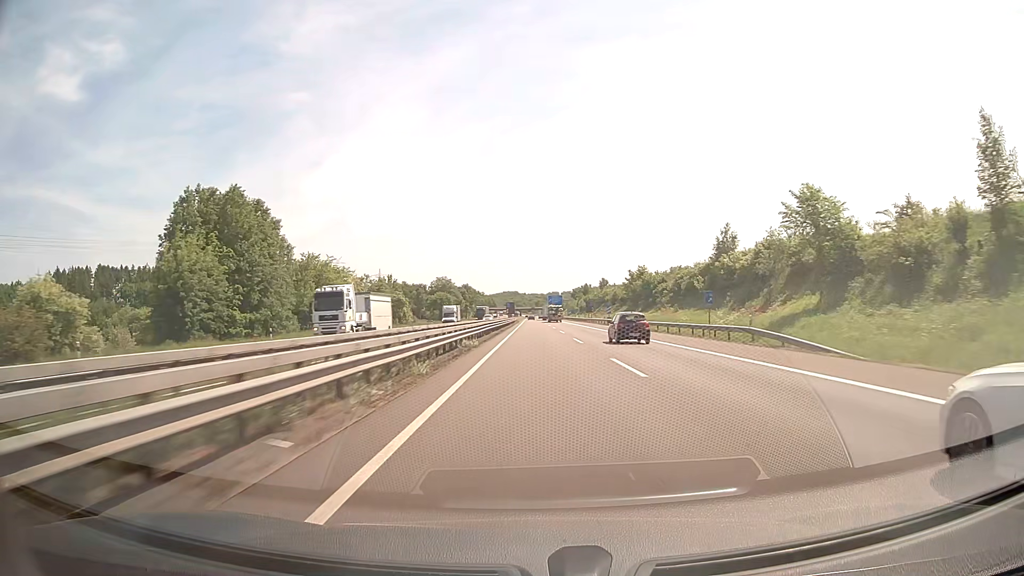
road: motorway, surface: asphalt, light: Day
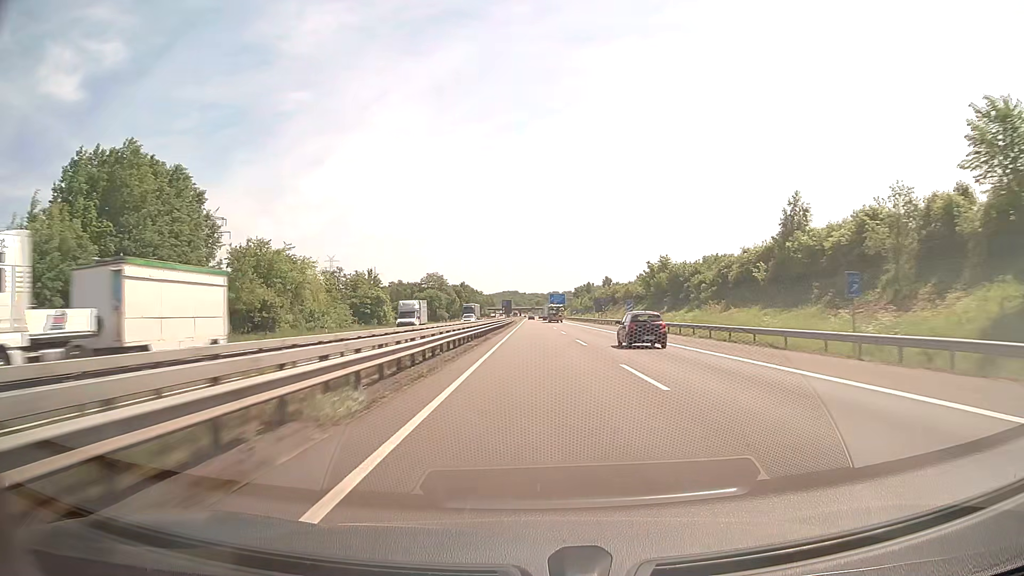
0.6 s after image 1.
(0.0, +20.6) m; 0°
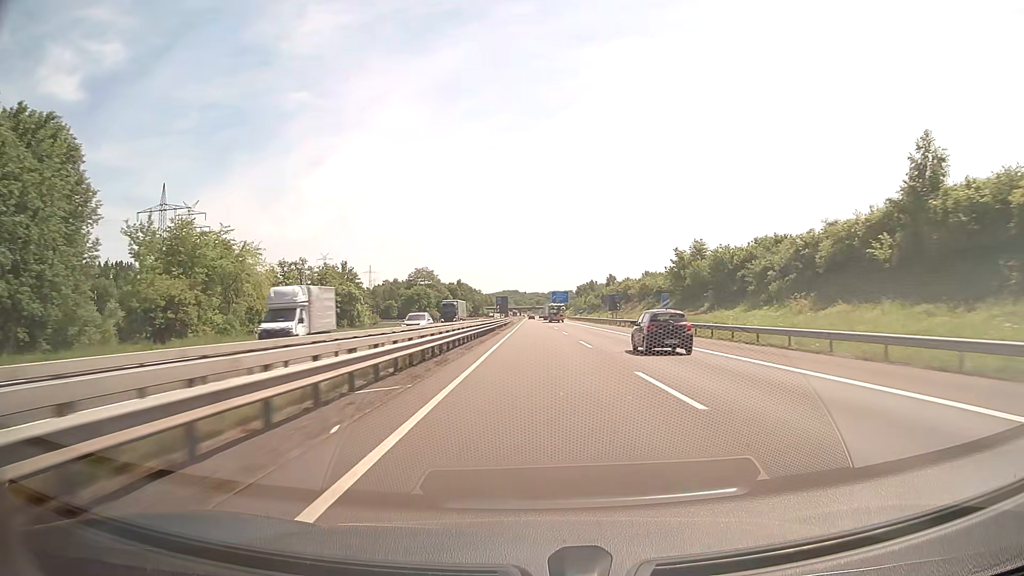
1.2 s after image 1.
(0.0, +20.6) m; 0°
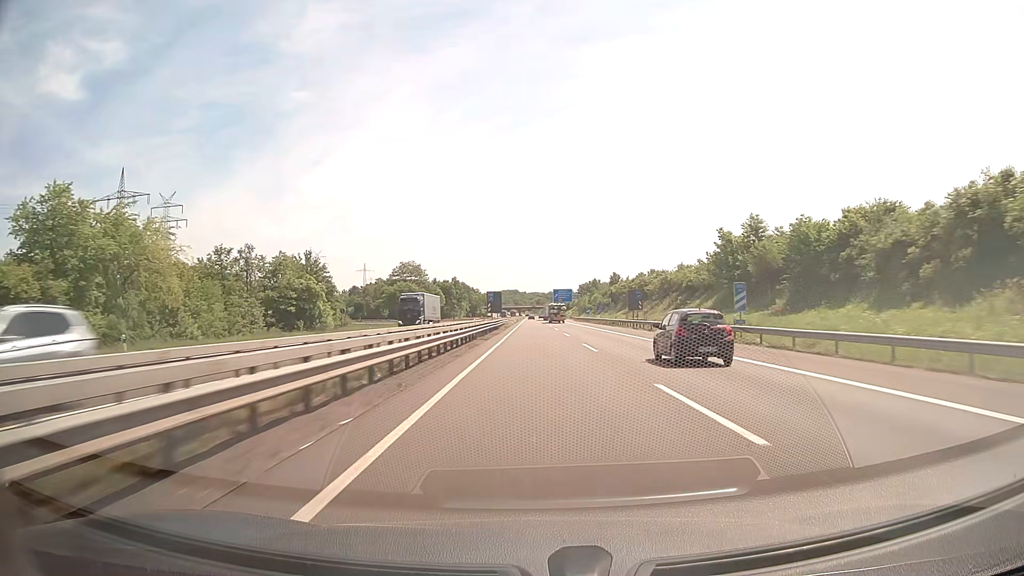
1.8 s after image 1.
(0.0, +20.6) m; 0°
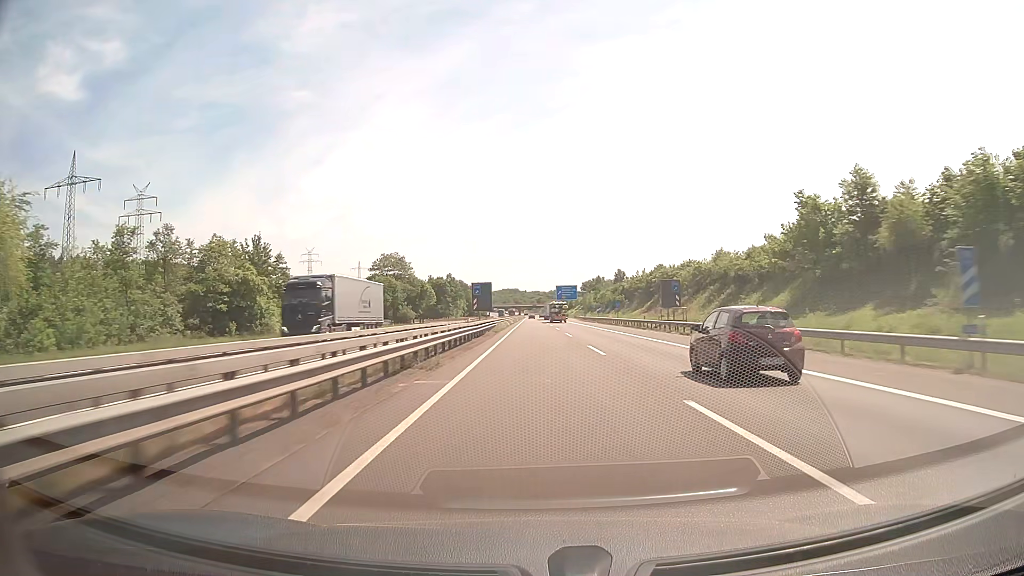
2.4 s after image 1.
(0.0, +20.6) m; 0°
